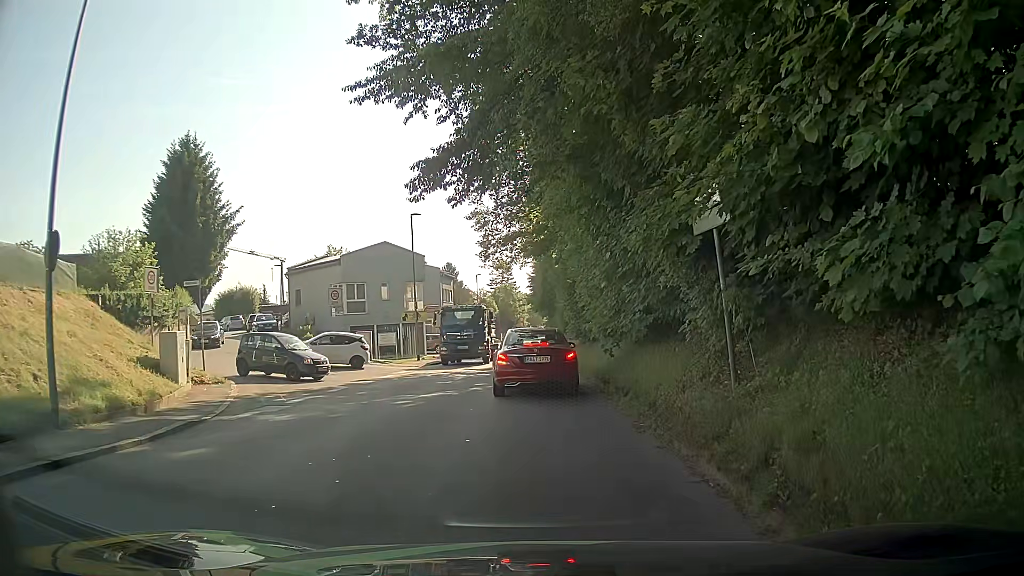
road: tertiary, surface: asphalt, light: Day
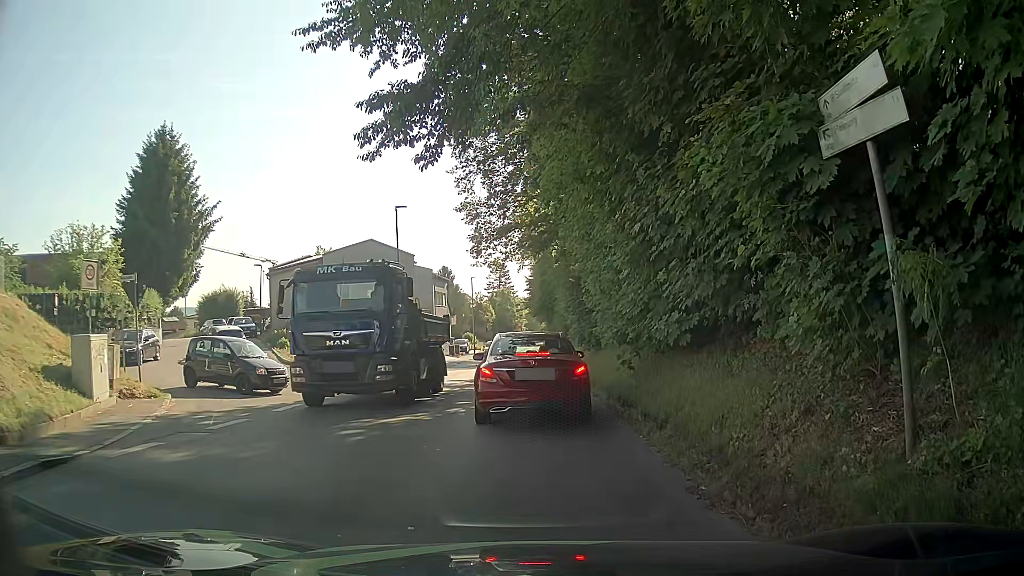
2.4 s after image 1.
(+0.1, +3.6) m; +1°
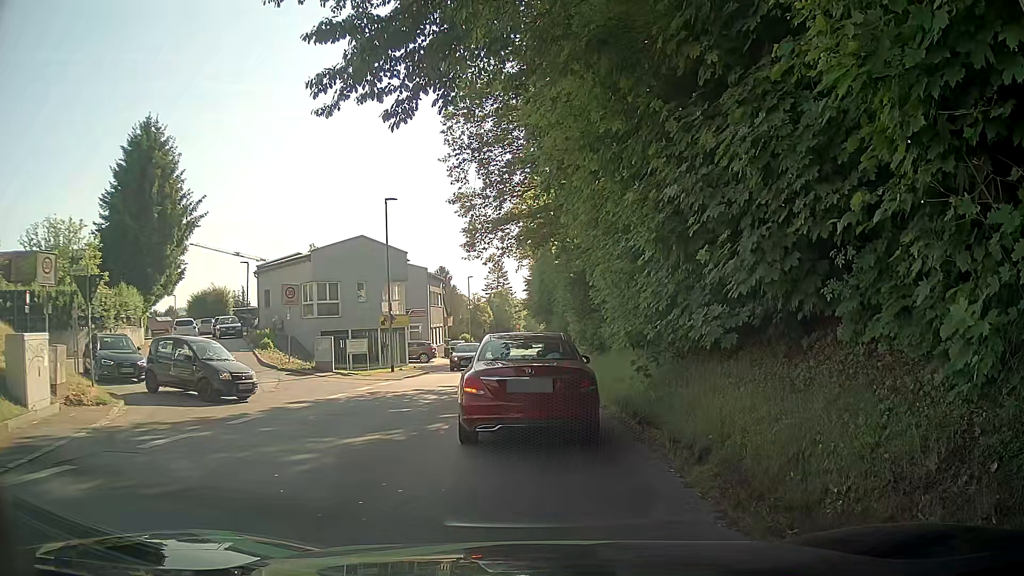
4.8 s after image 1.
(0.0, +2.1) m; 0°
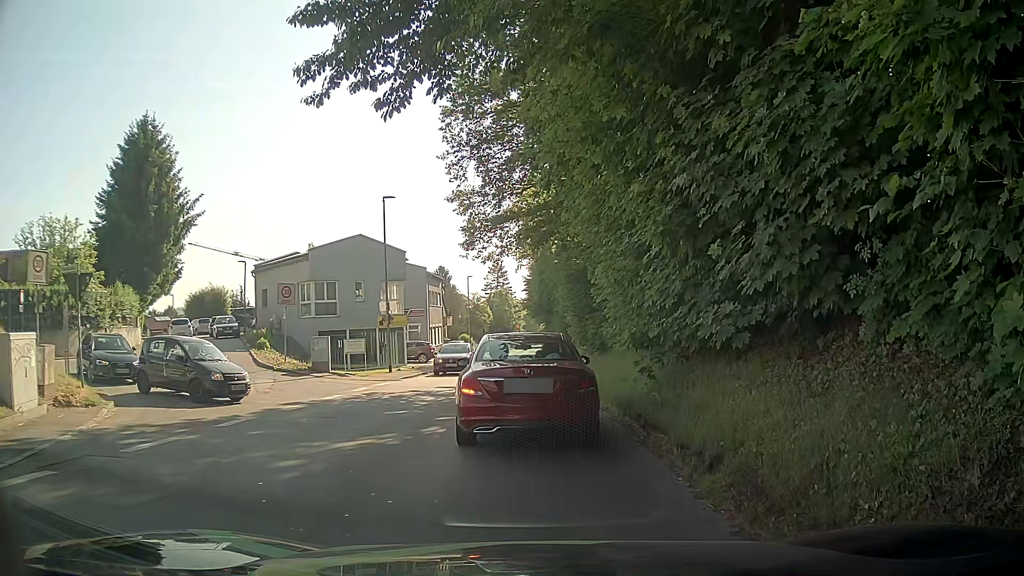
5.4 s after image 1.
(0.0, +0.4) m; 0°
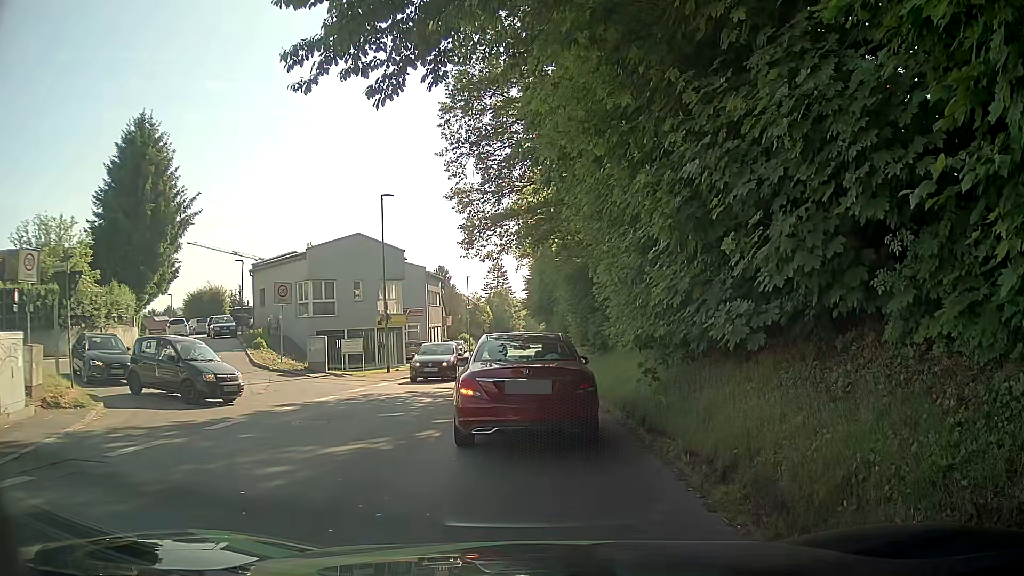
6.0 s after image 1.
(0.0, +0.4) m; 0°
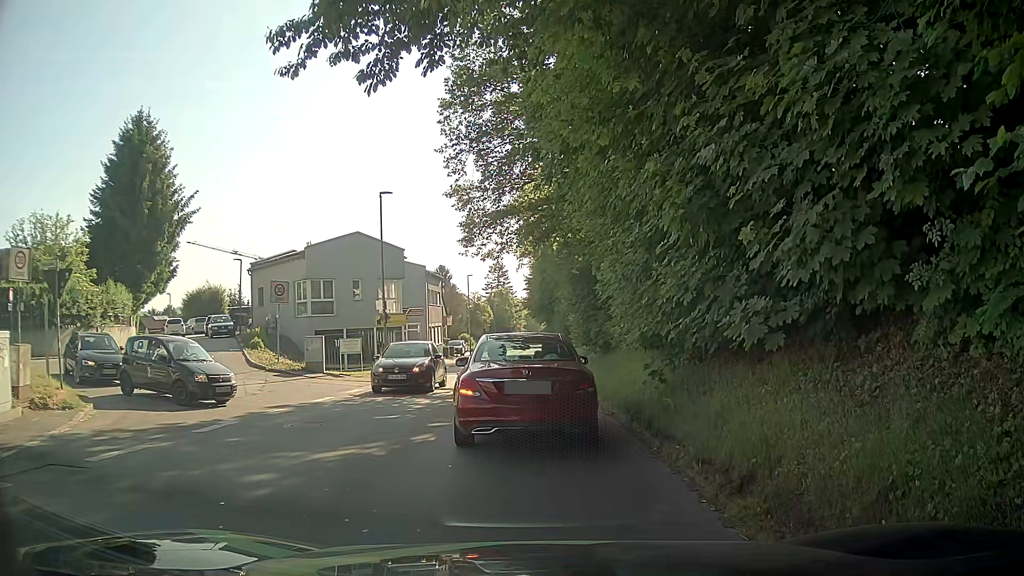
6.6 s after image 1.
(0.0, +0.5) m; 0°
